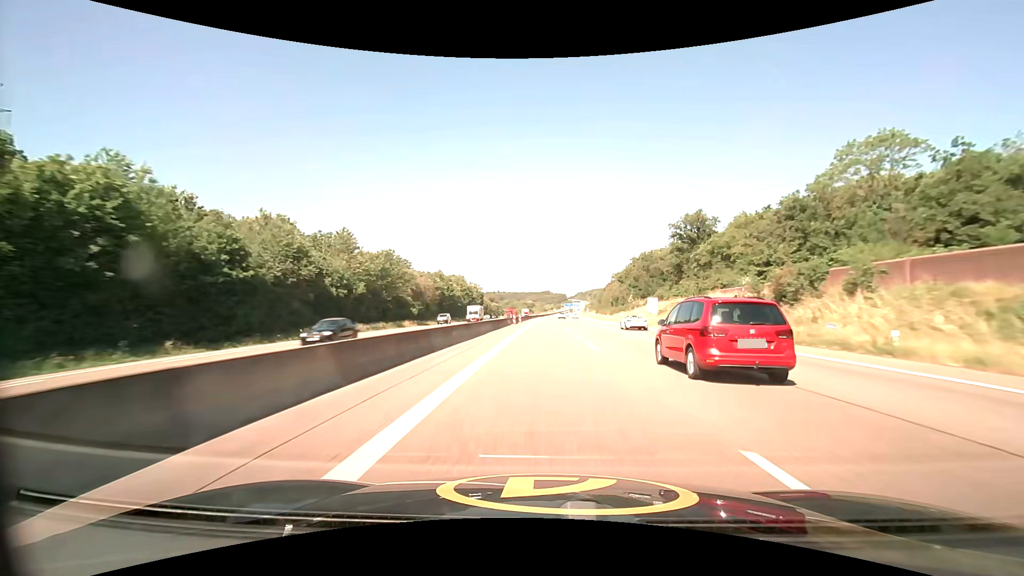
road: motorway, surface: asphalt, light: Day
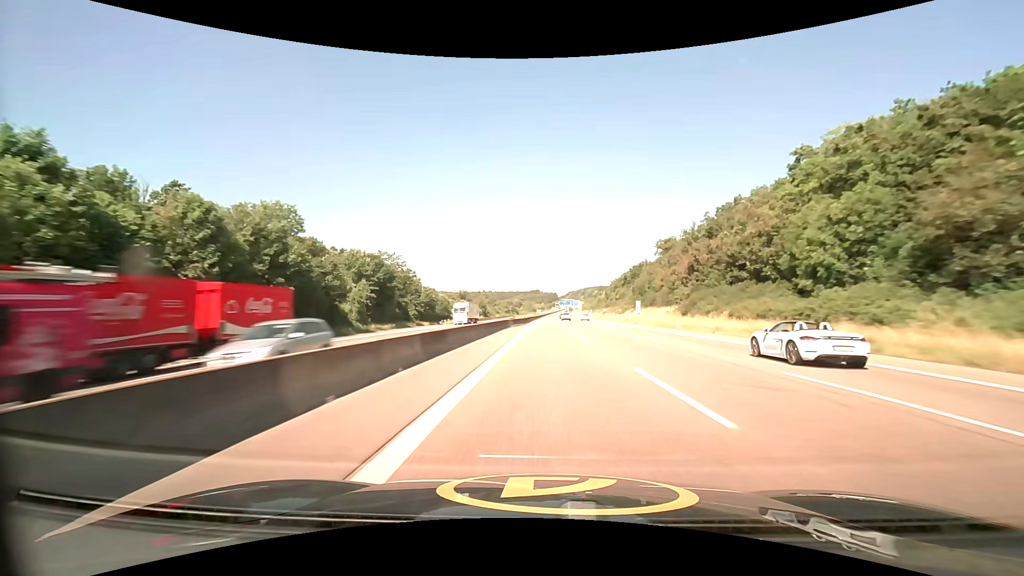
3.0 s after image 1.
(+1.3, +118.1) m; +1°
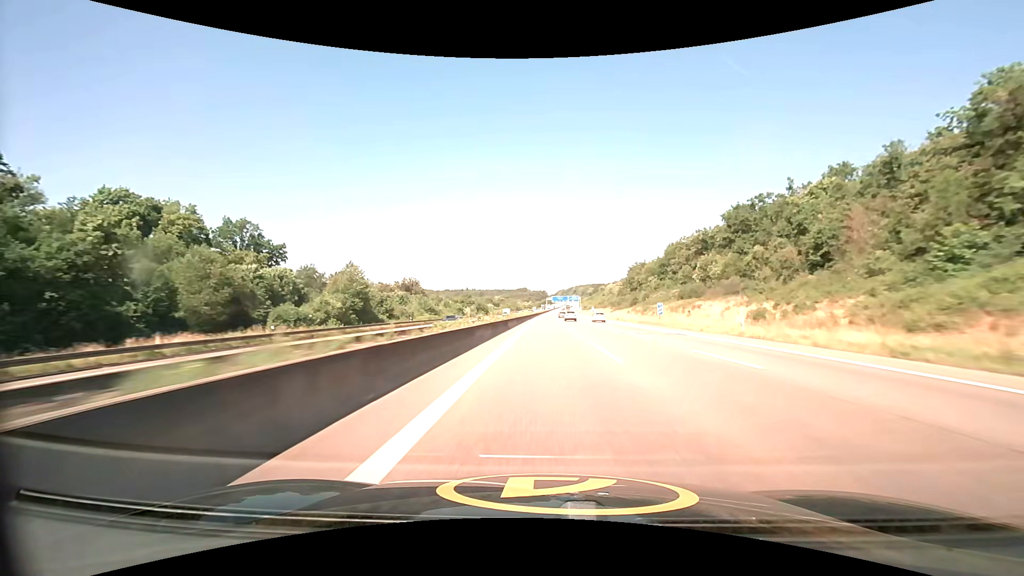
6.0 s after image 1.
(+1.3, +117.7) m; +1°
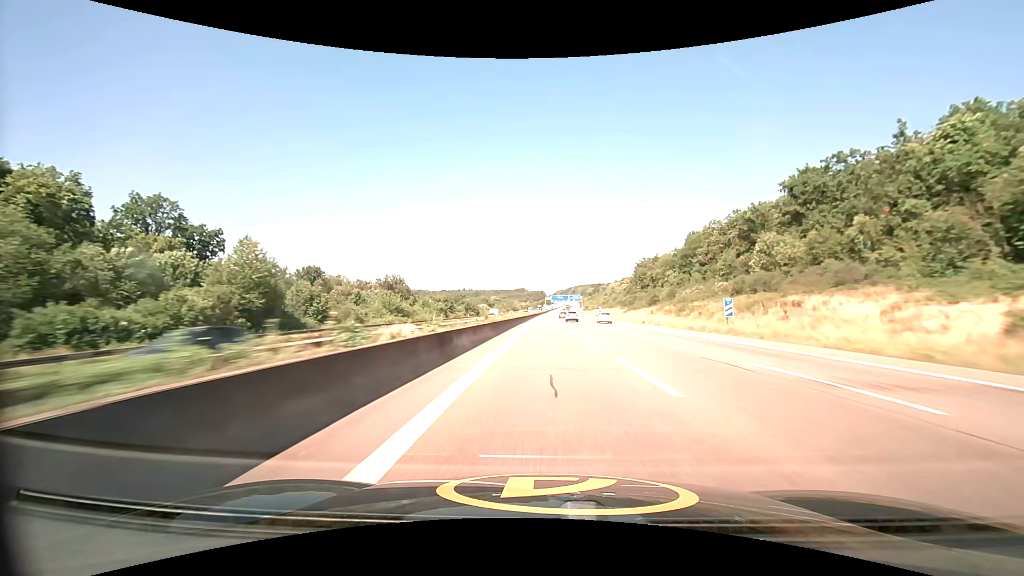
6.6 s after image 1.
(0.0, +23.5) m; 0°
(0, +10) (0, +20) (0, +30) (0, +40) (0, +50) (0, +60) (0, +70) (+1, +80) (+1, +90) (+1, +100) m
